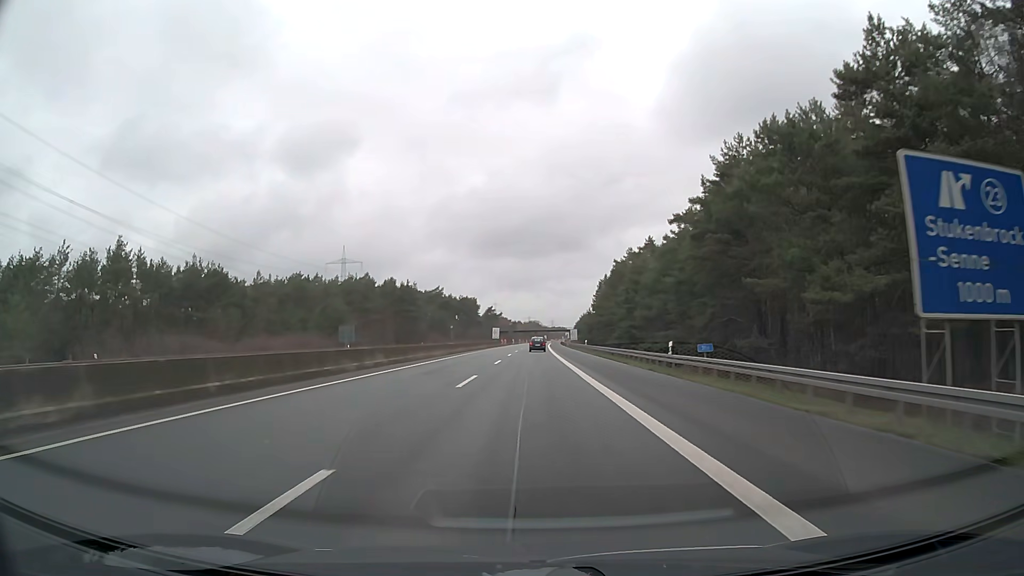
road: motorway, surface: asphalt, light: Day
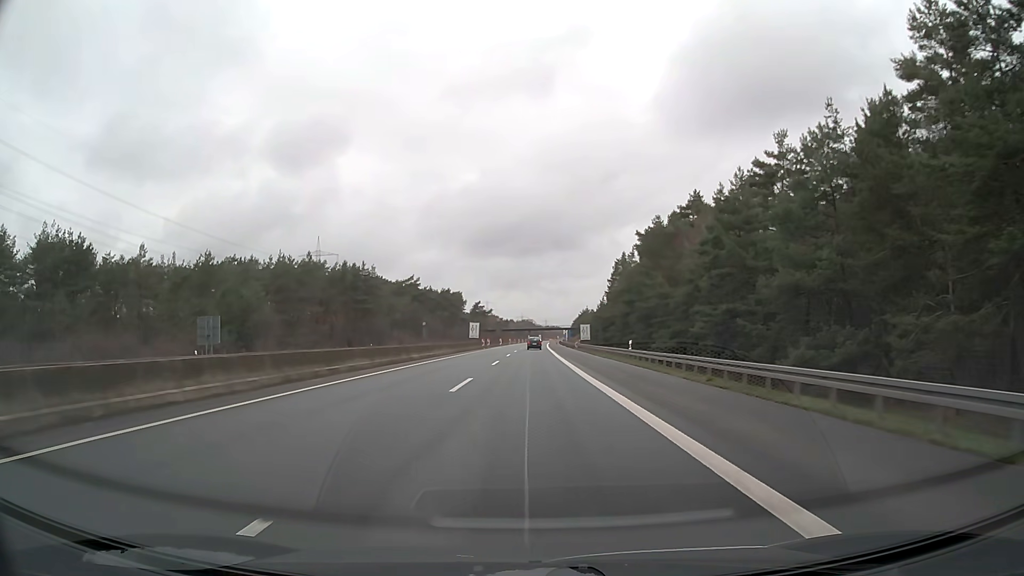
(+0.1, +38.0) m; +1°
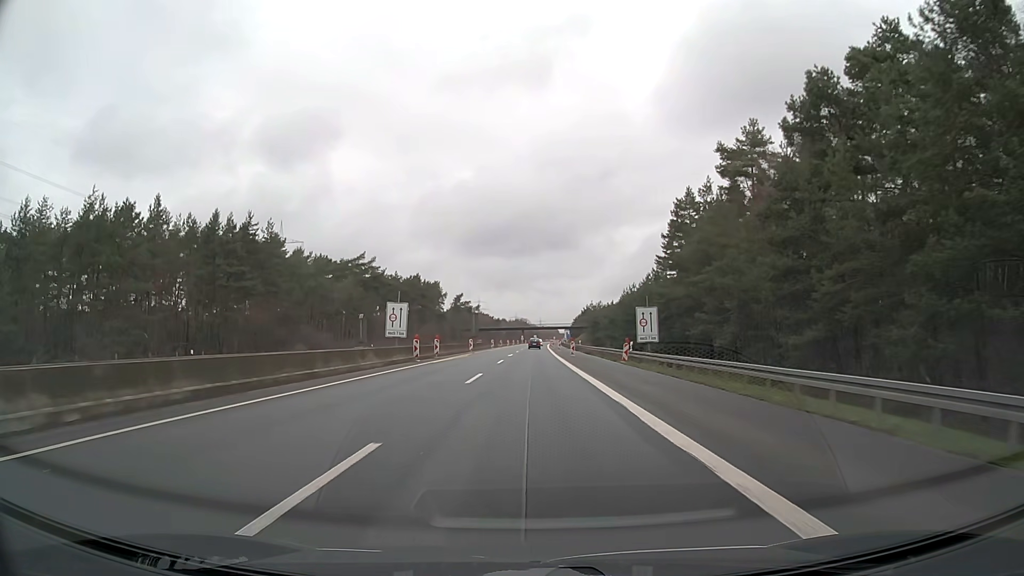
(+0.3, +50.2) m; 0°
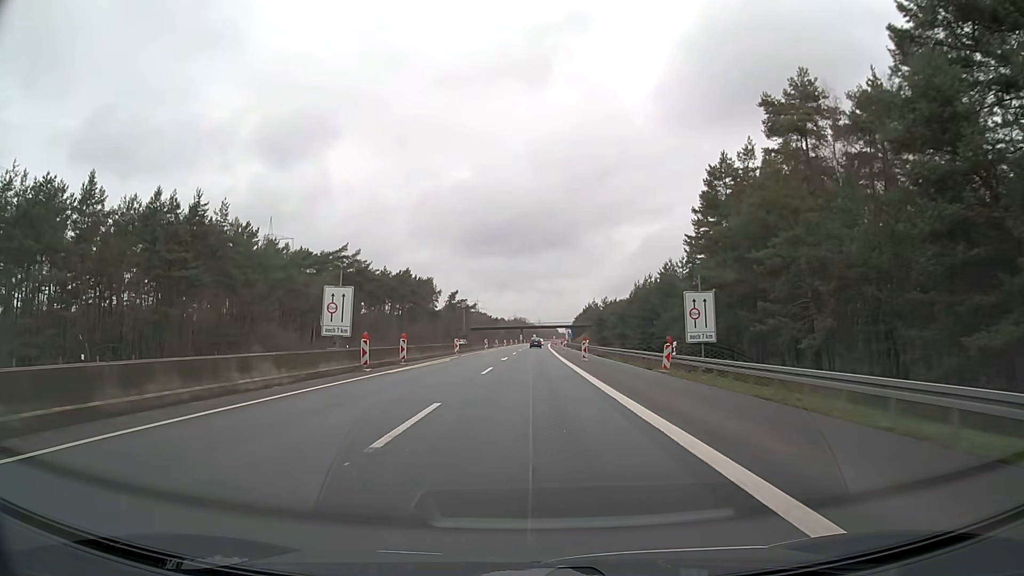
(0.0, +12.5) m; 0°
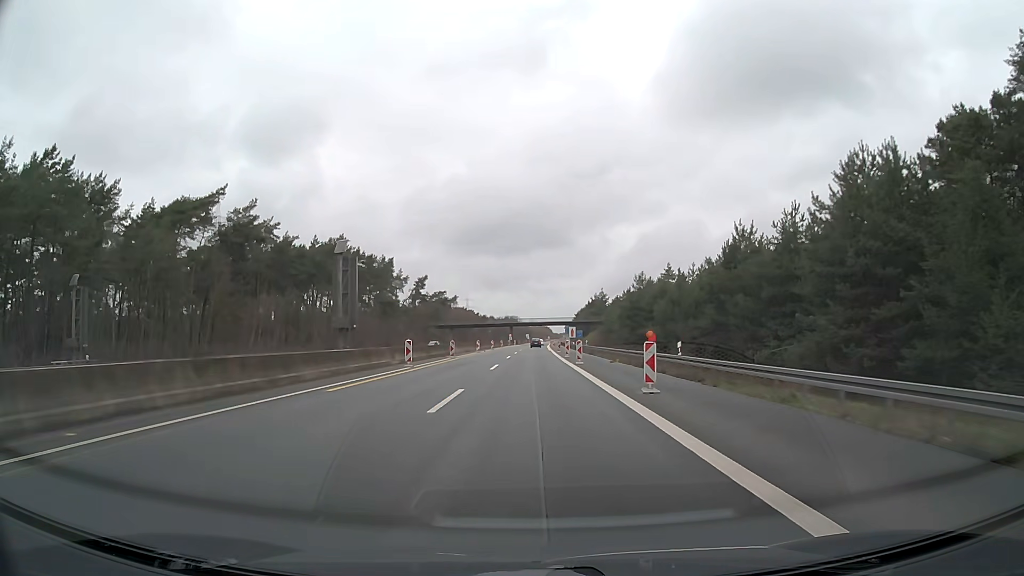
(+0.2, +50.1) m; +1°
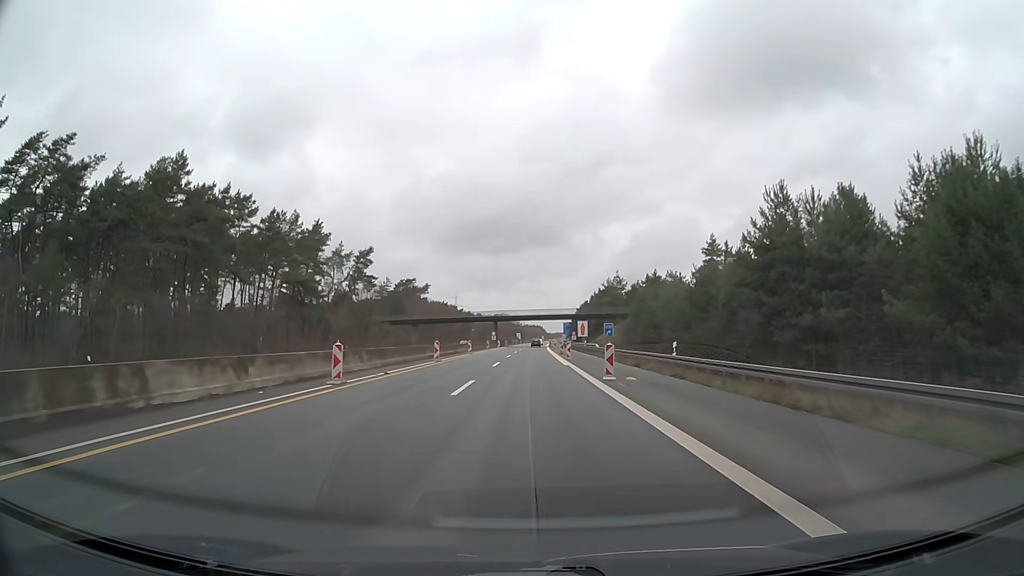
(+0.3, +50.0) m; +1°
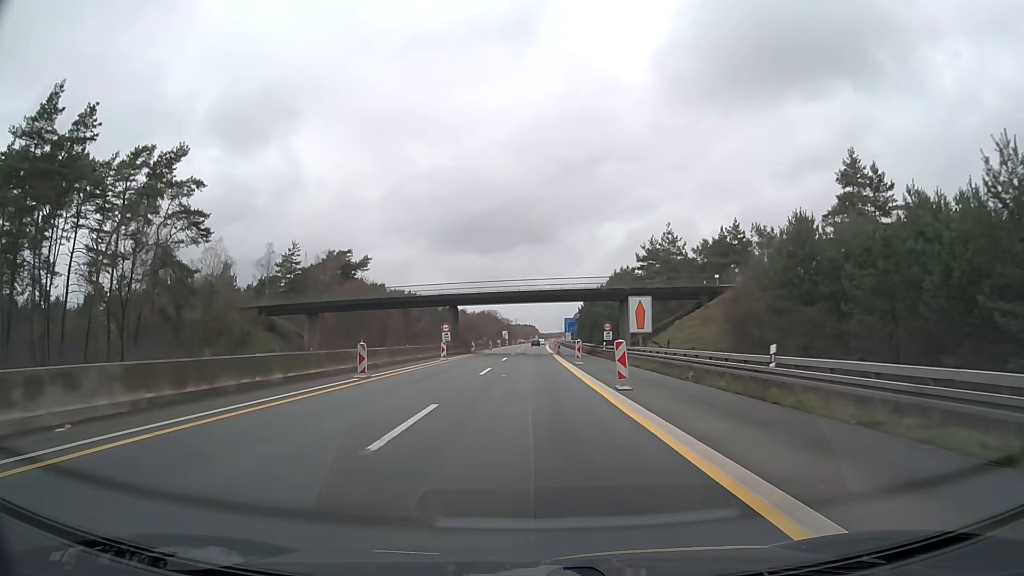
(+0.3, +62.4) m; +1°
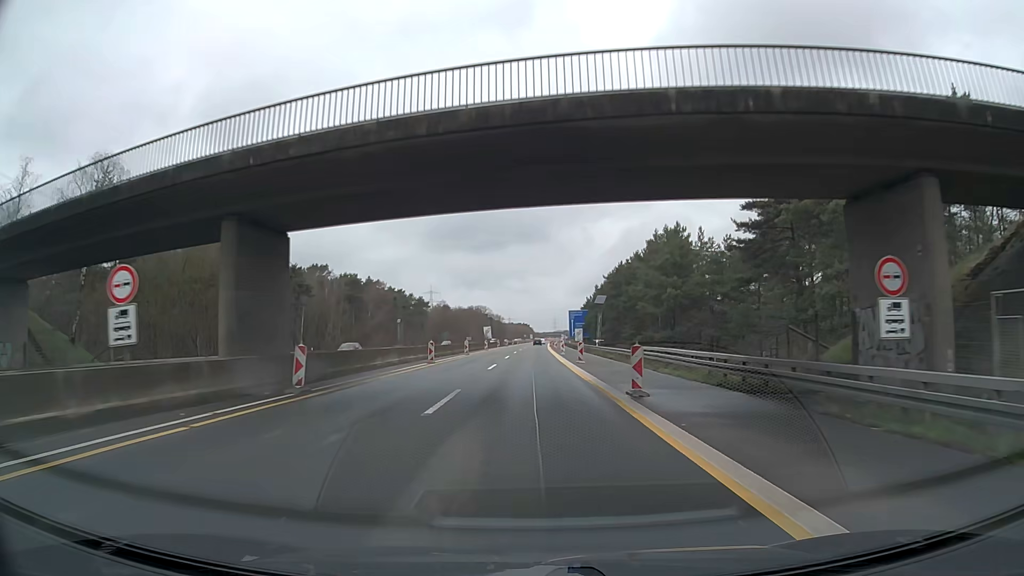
(+0.2, +50.0) m; 0°
(0, +10) (0, +20) (0, +30) (0, +40) (0, +50) (0, +60) (0, +70) (0, +80) (+1, +90) (+1, +100) m
